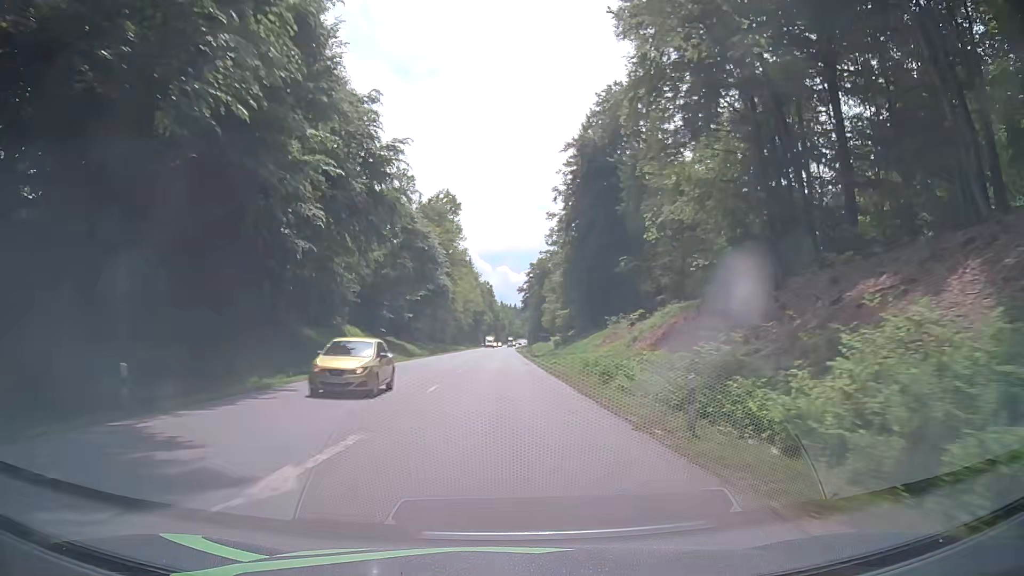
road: secondary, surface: asphalt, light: Day
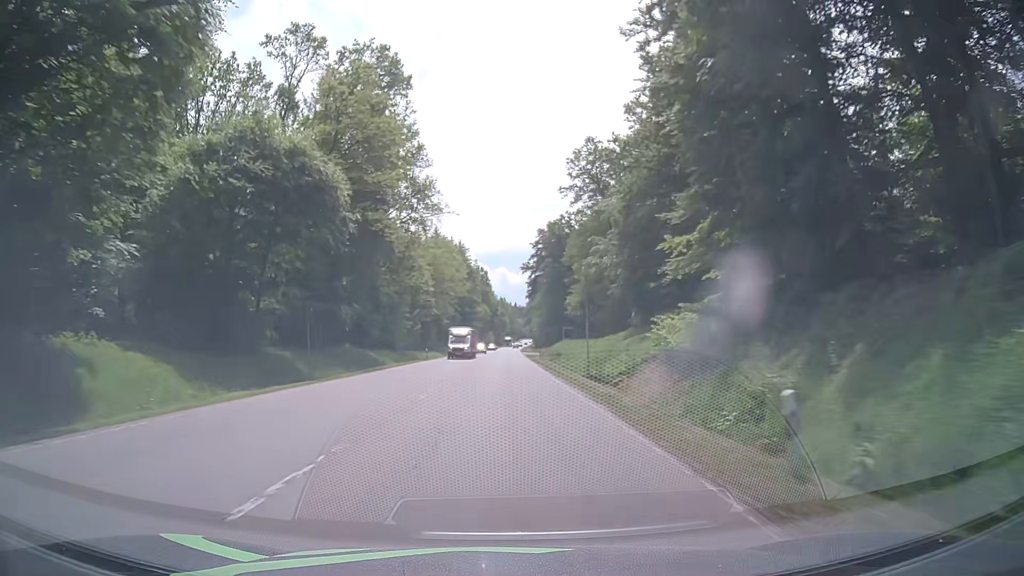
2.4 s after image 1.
(-0.3, +61.3) m; 0°
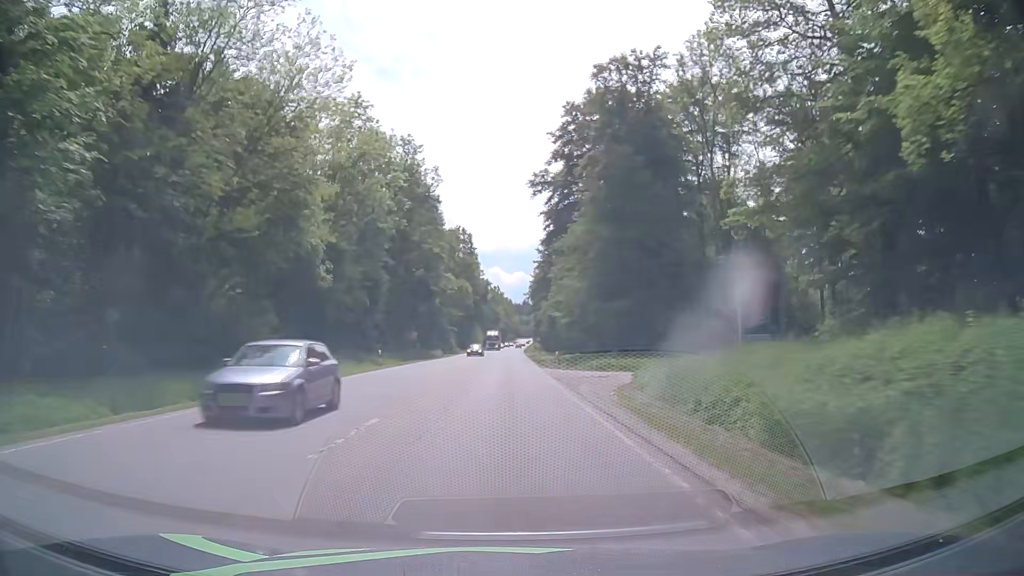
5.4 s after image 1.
(+0.2, +77.9) m; 0°
(0, +10) (0, +20) (0, +30) (0, +40) (0, +50) (+1, +60) (+1, +70) (+1, +80) (+1, +90) (+1, +100) m
